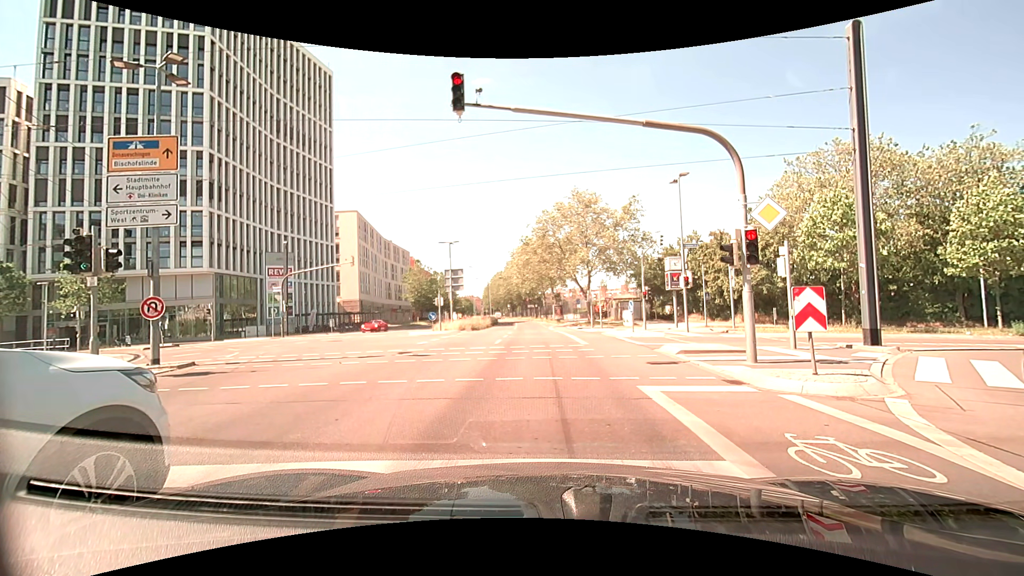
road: residential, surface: asphalt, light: Day
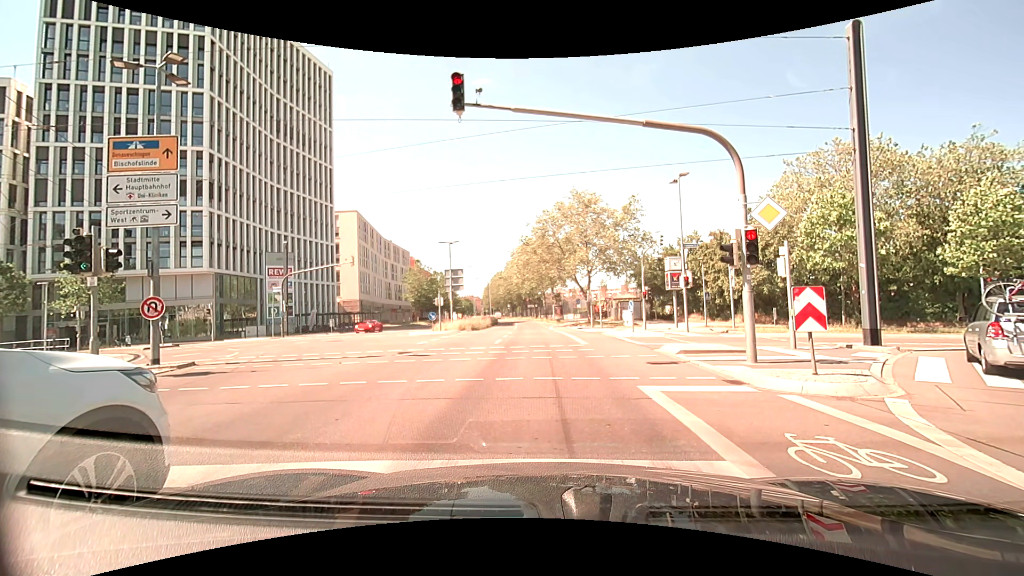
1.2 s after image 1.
(0.0, 0.0) m; 0°
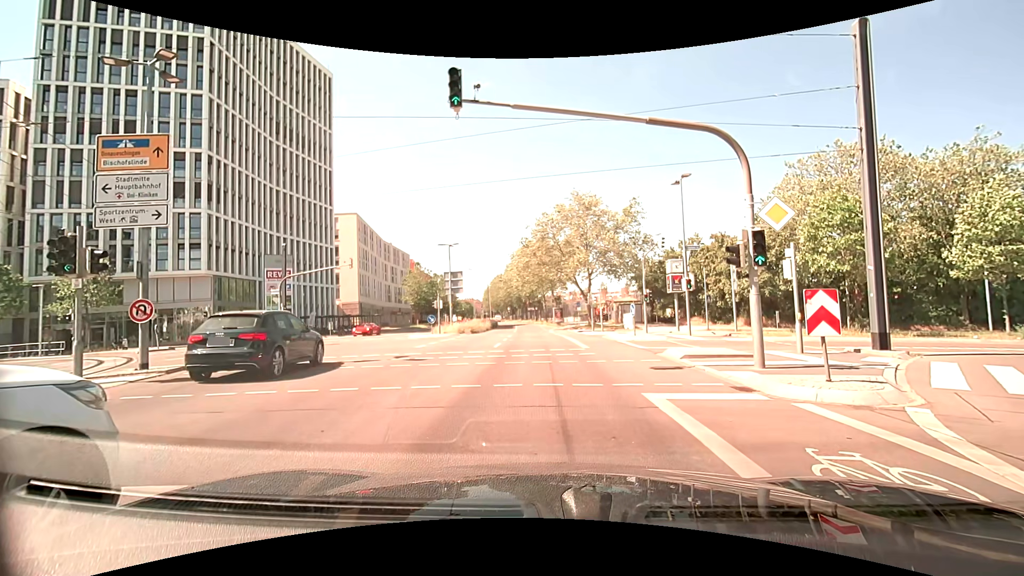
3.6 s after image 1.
(0.0, +0.4) m; 0°
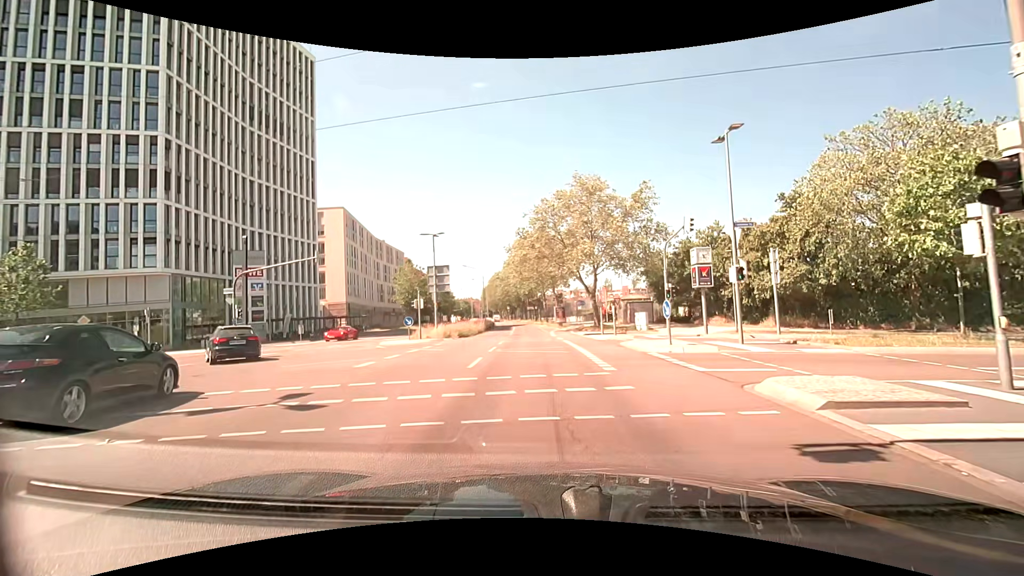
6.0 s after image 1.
(-0.2, +6.9) m; -2°
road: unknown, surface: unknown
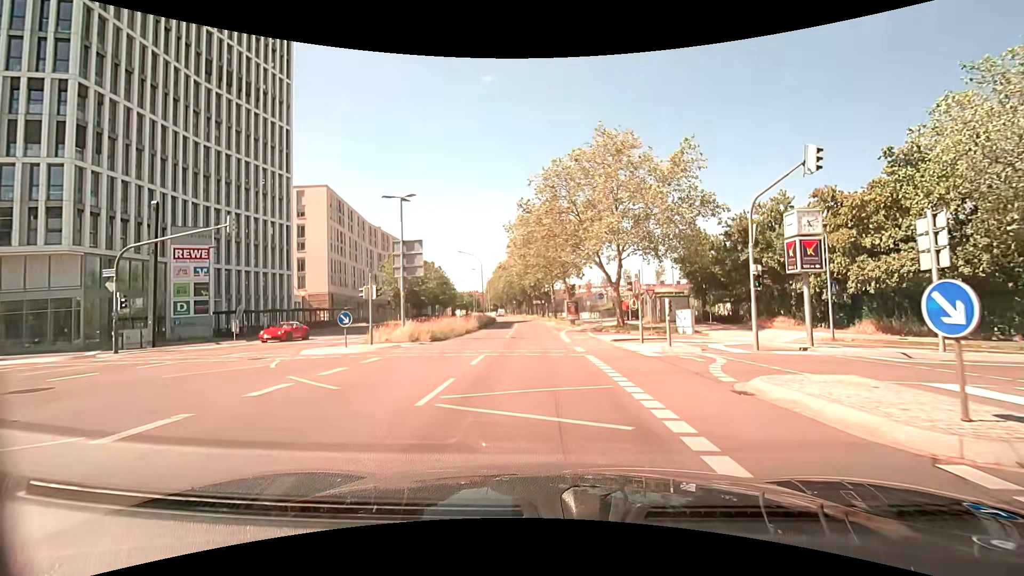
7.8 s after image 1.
(-0.1, +11.6) m; -1°
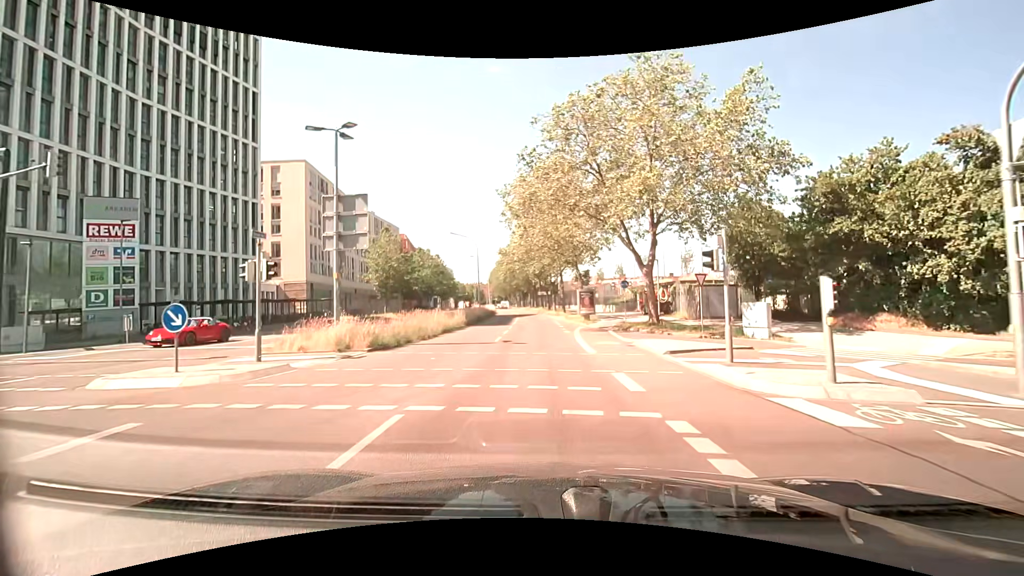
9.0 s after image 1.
(-0.1, +10.1) m; -1°
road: secondary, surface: asphalt
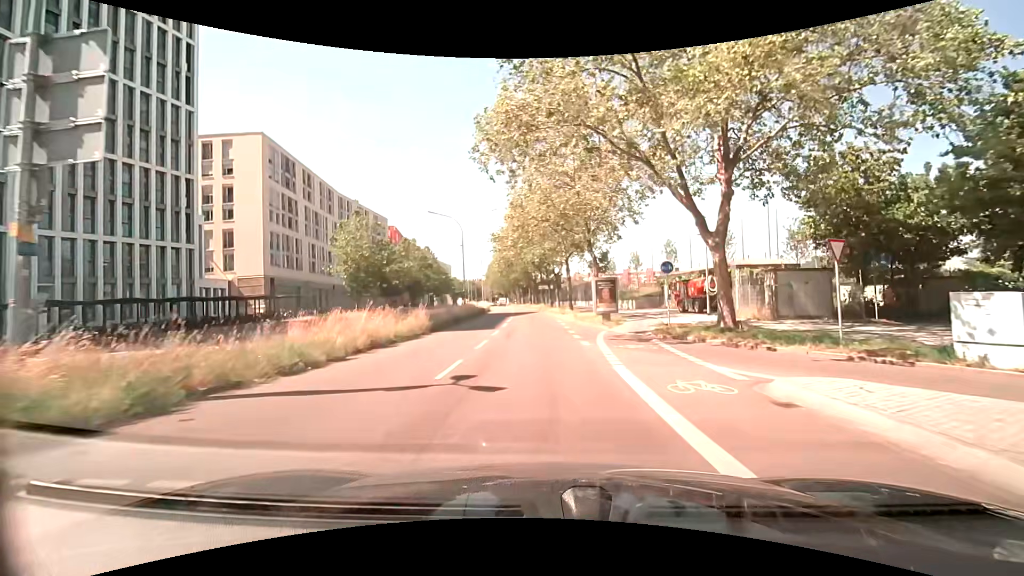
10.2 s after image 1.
(0.0, +11.7) m; 0°
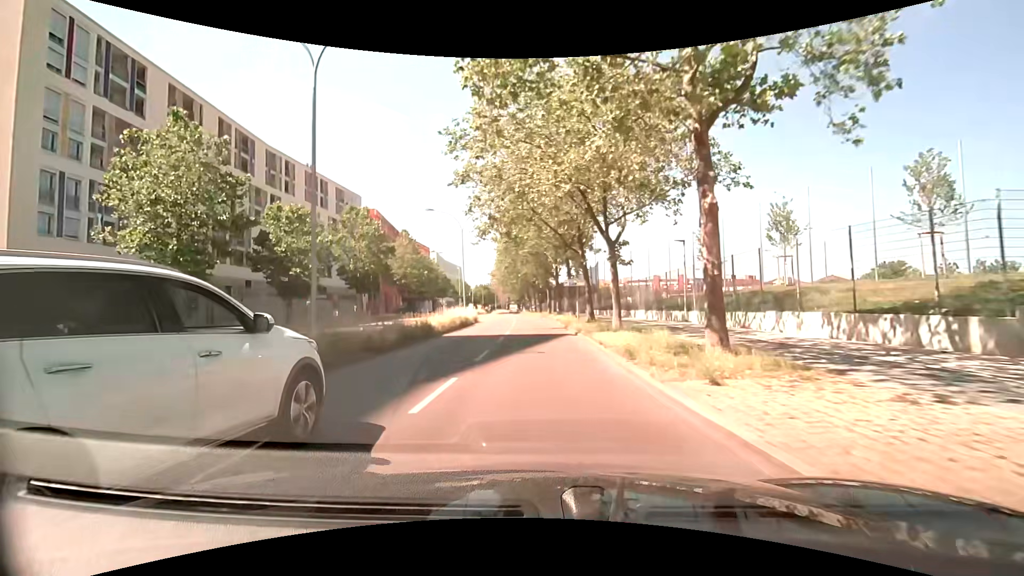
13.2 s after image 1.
(-0.7, +33.4) m; -1°
(0, +10) (-1, +20) (-1, +30) (-2, +40) (-2, +50) (-3, +60) (-4, +70) (-5, +80) (-7, +90) (-7, +100) m
